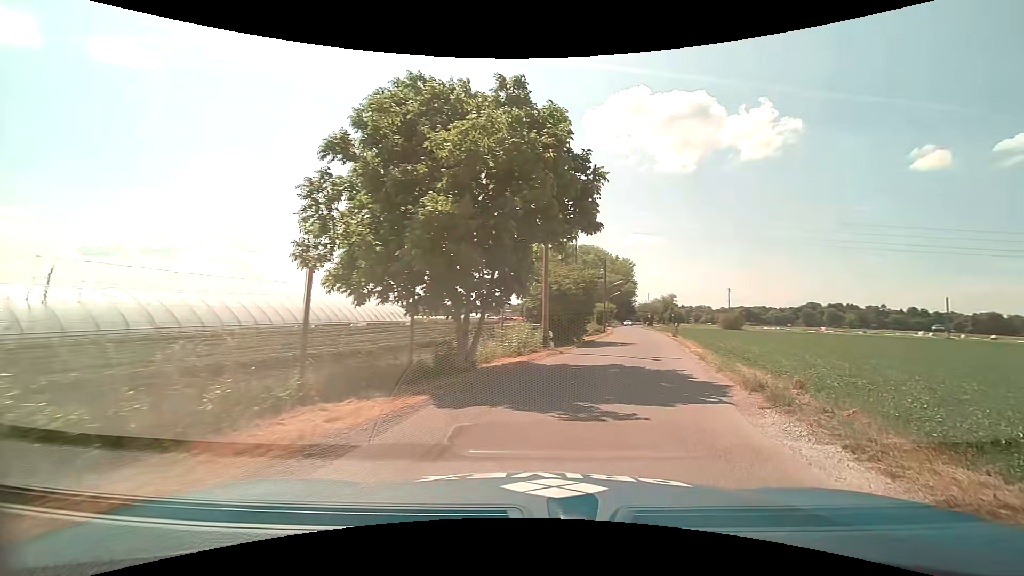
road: unclassified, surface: asphalt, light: Day
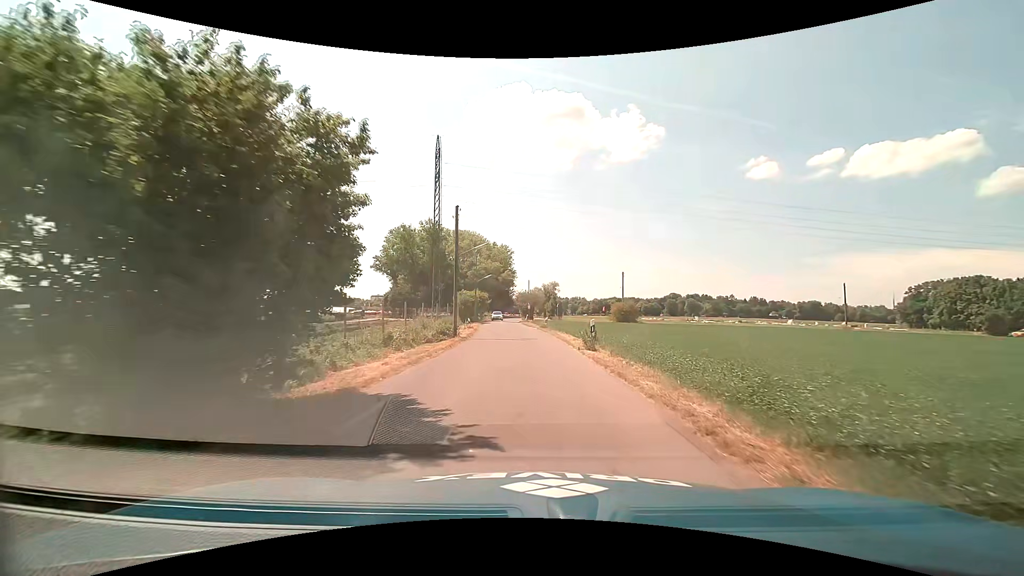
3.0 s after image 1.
(+4.5, +23.0) m; +14°
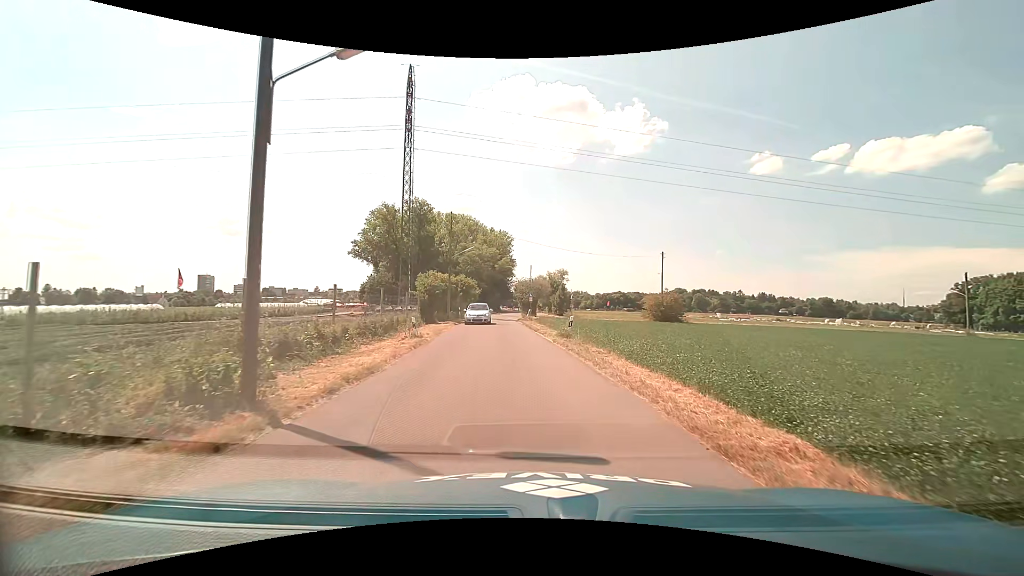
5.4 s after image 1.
(-0.5, +20.8) m; 0°
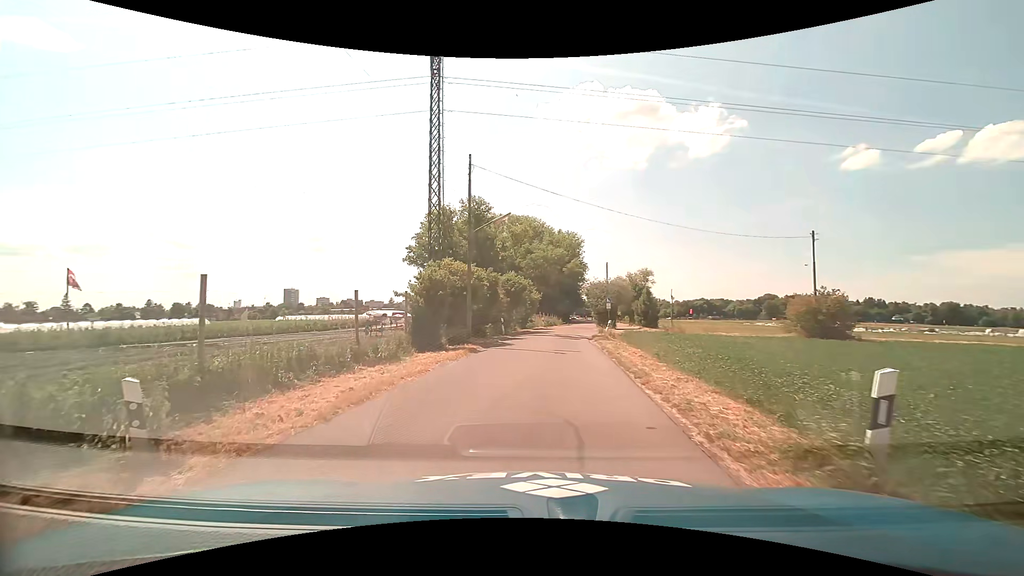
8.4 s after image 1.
(-0.2, +16.2) m; -9°
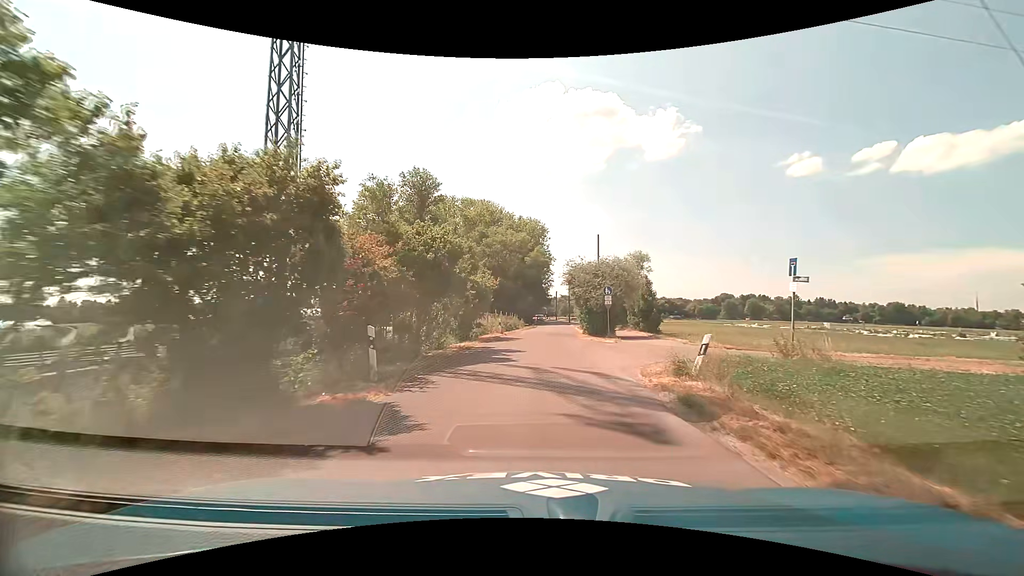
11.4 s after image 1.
(+0.4, +21.8) m; +5°
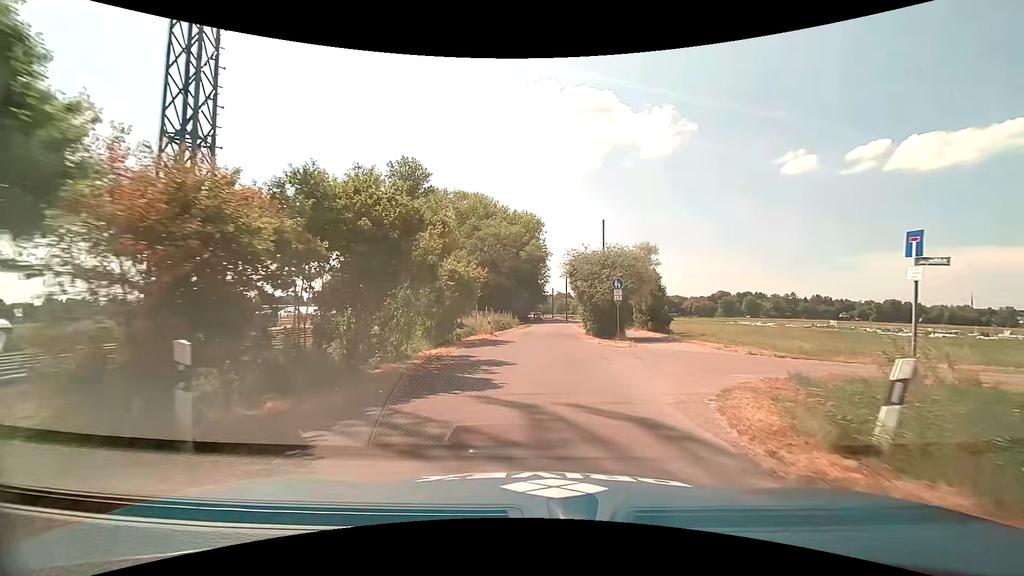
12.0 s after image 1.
(0.0, +5.3) m; +1°
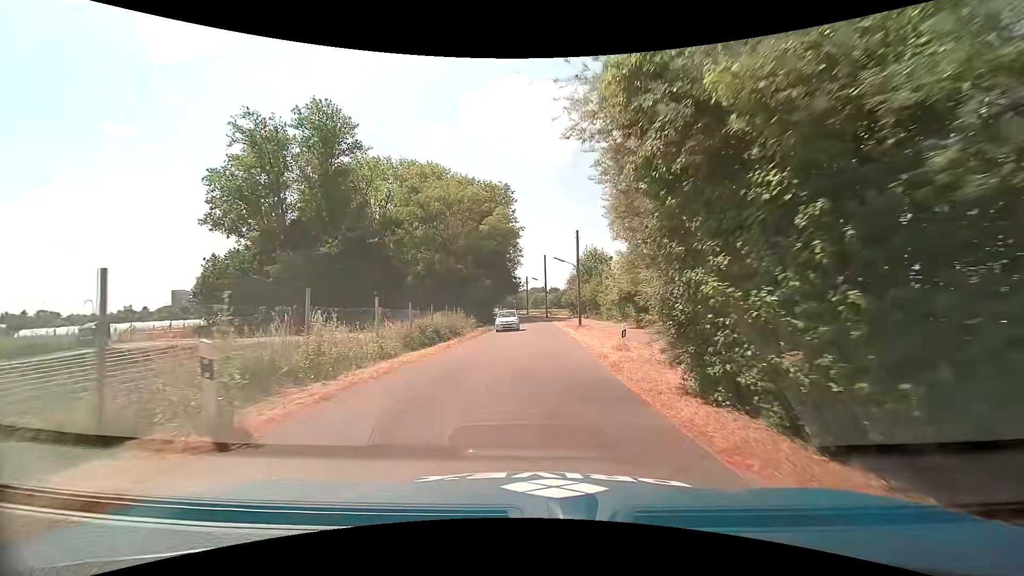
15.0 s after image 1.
(+0.7, +24.9) m; +3°
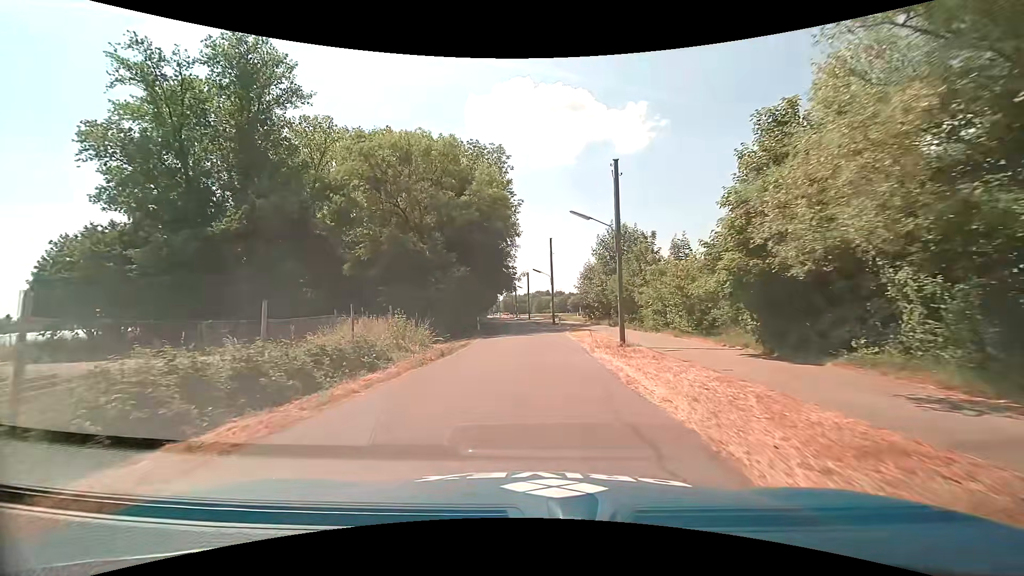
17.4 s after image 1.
(+0.4, +19.1) m; -1°
(0, +10) (0, +20) (0, +30) (-1, +40) (-2, +50) (-2, +60) (-3, +70) (-4, +80) (-4, +90) (-5, +100) m
